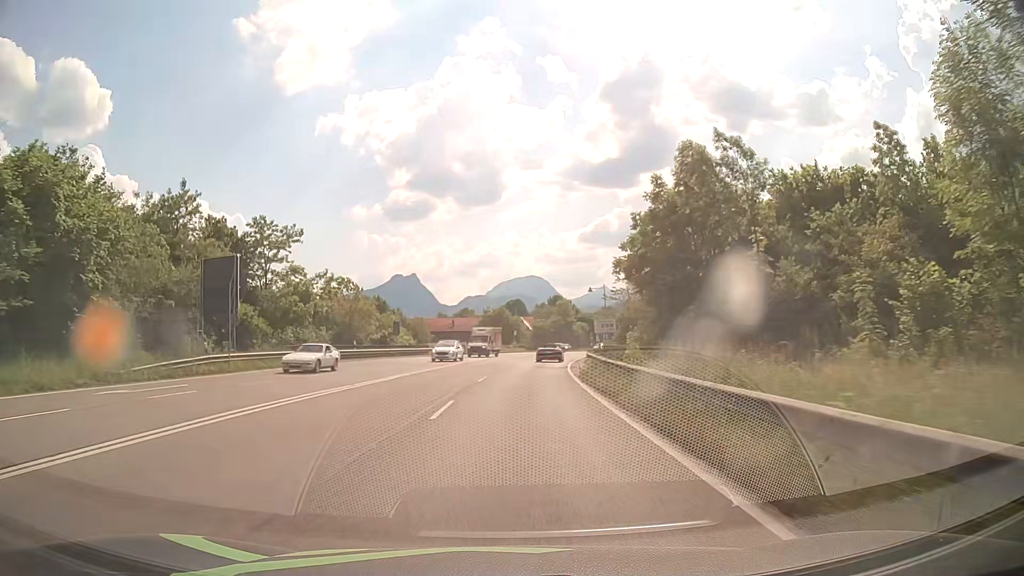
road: primary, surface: asphalt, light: Day
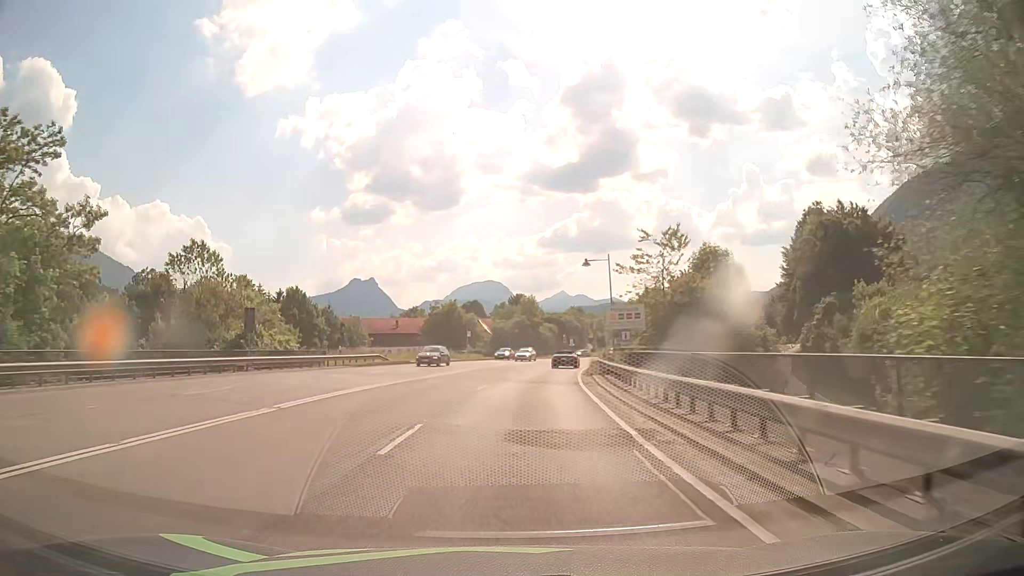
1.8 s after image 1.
(+0.7, +27.4) m; +3°
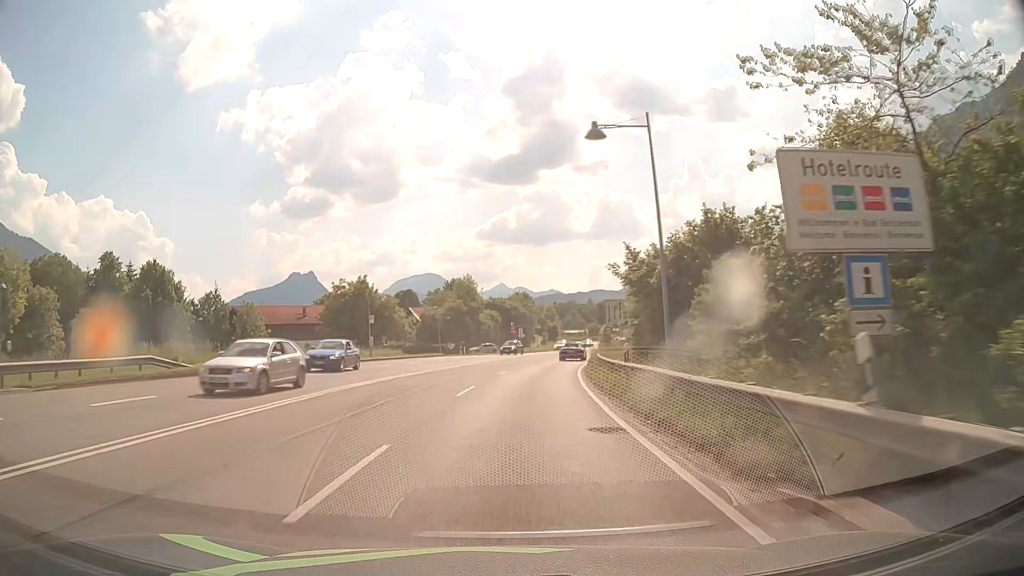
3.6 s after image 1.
(+1.2, +27.3) m; +5°
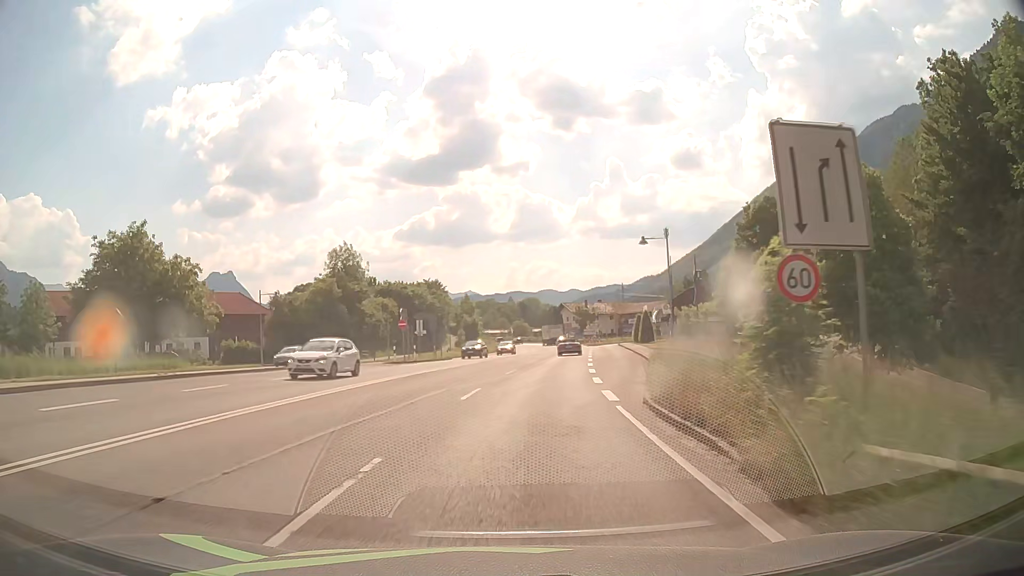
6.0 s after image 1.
(+2.4, +36.6) m; +7°
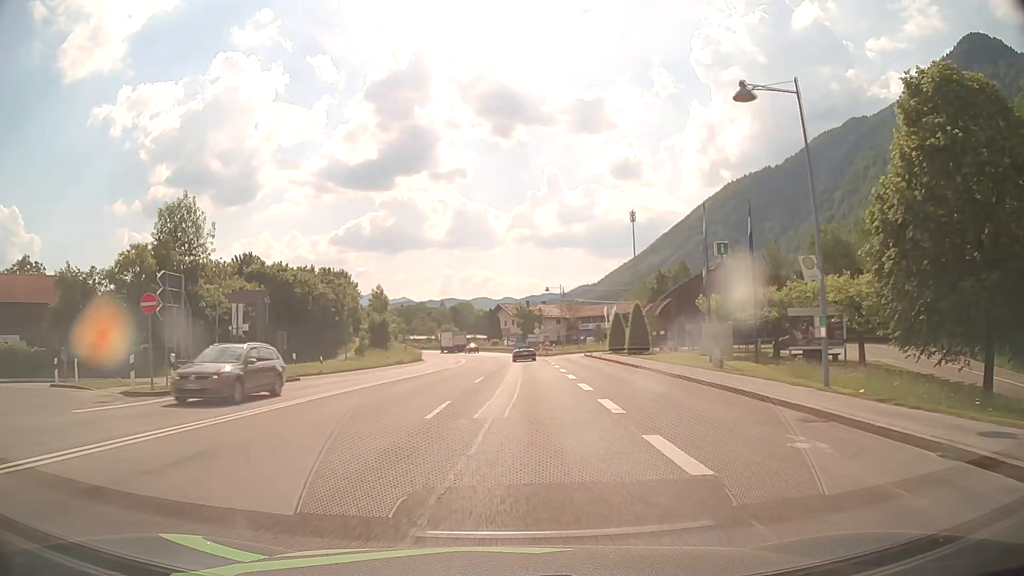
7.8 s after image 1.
(+1.5, +27.5) m; +6°
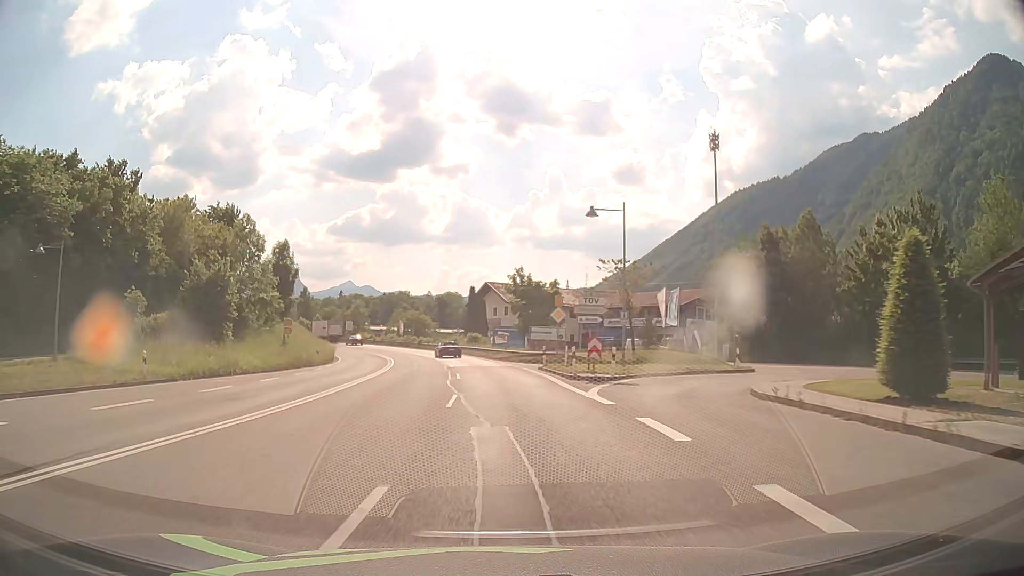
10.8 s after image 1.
(+0.9, +45.6) m; +1°
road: primary_link
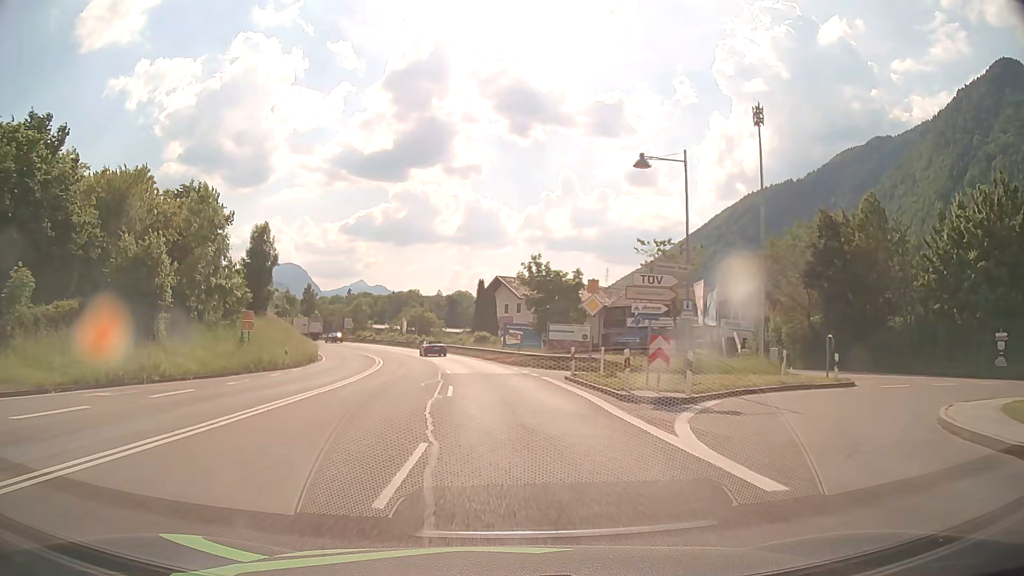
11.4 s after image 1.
(0.0, +9.1) m; -1°
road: primary
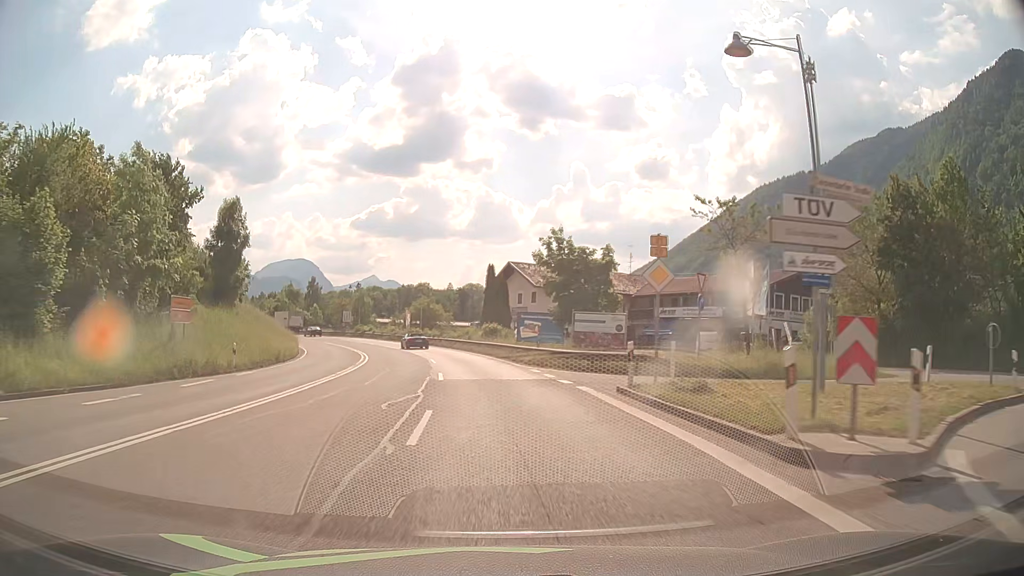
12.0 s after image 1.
(-0.1, +9.1) m; -1°
(0, +10) (-1, +20) (-2, +30) (-3, +40) (-5, +50) (-8, +59) (-11, +69) (-15, +78) (-20, +87) (-25, +95) m
